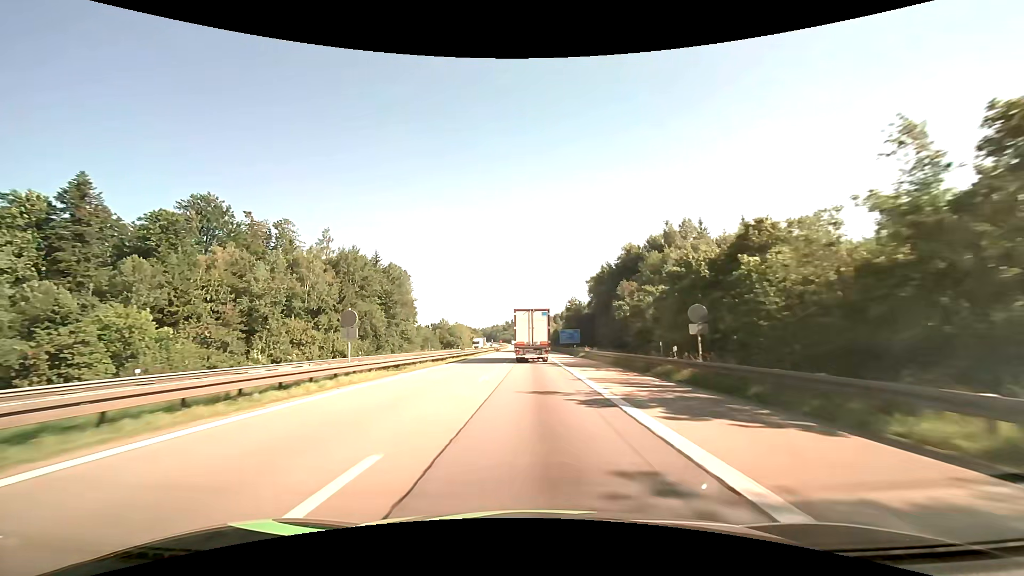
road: motorway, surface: asphalt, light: Day
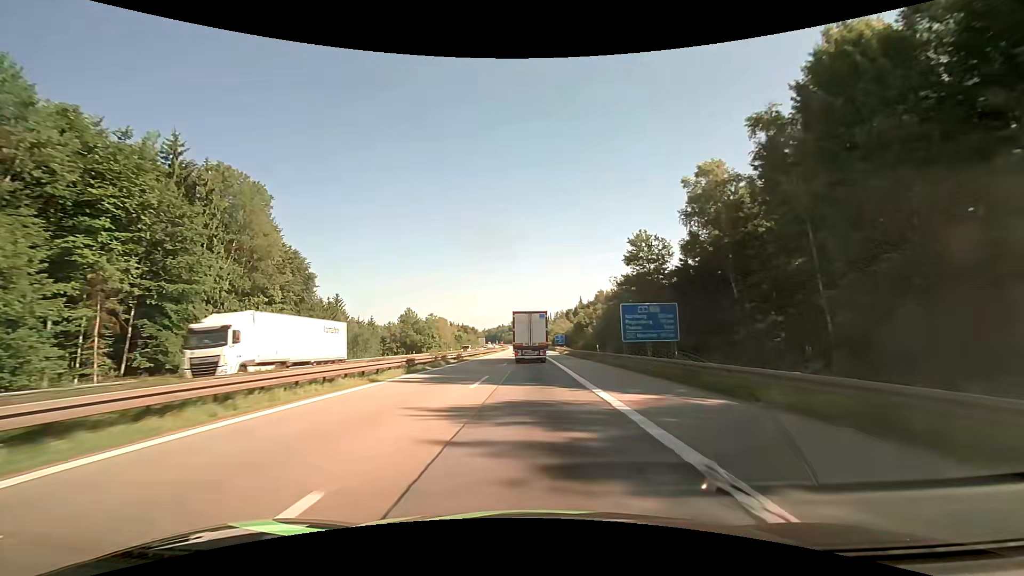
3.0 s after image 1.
(-0.3, +73.6) m; -1°
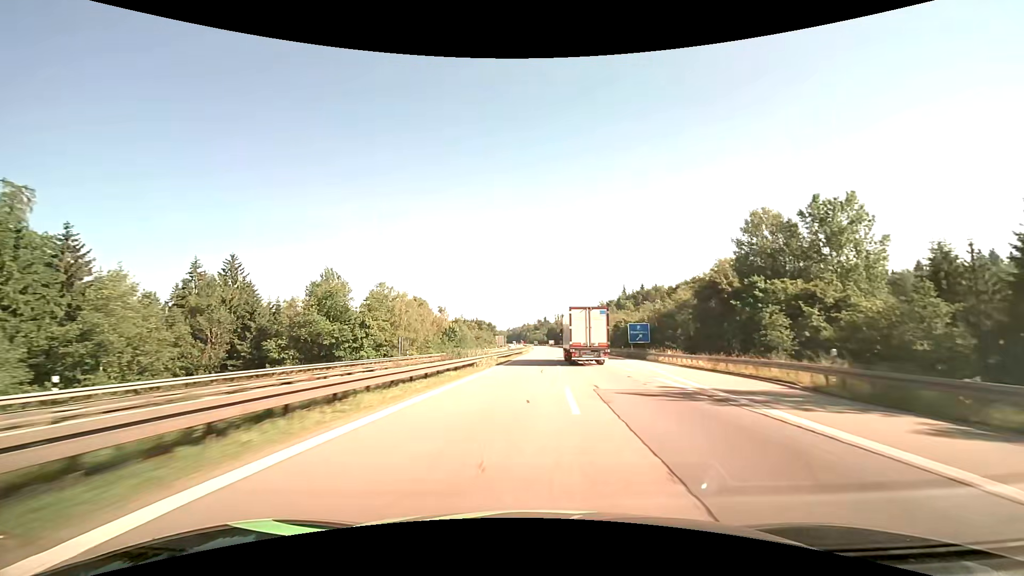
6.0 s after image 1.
(-2.8, +79.2) m; -3°
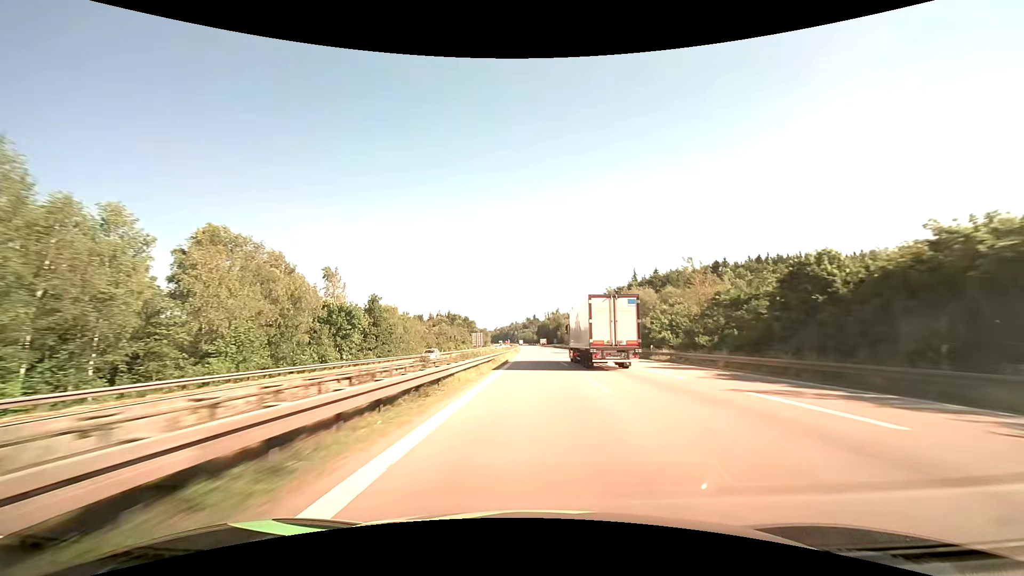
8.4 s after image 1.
(+0.5, +67.5) m; +1°
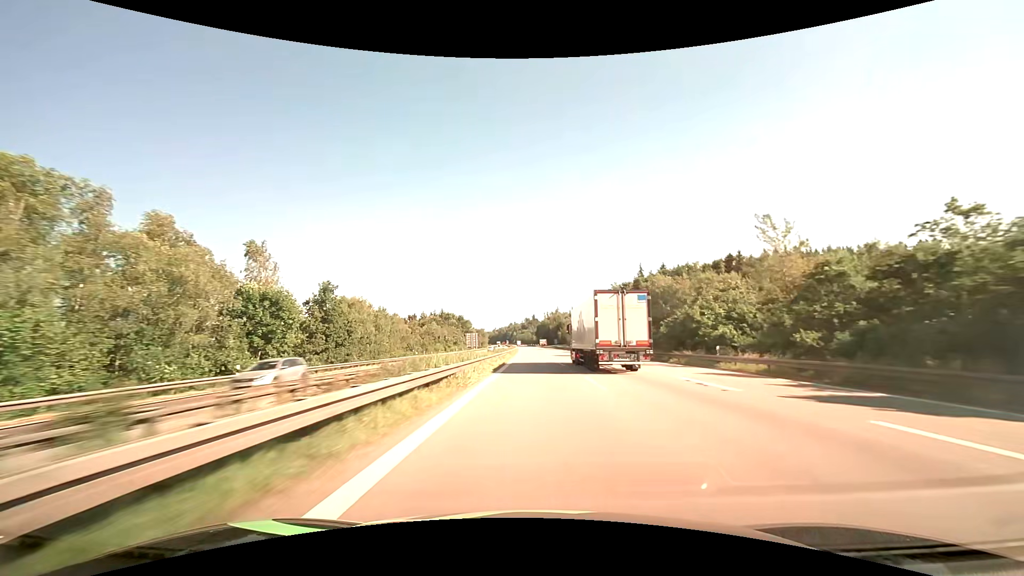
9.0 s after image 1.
(+0.1, +17.5) m; 0°
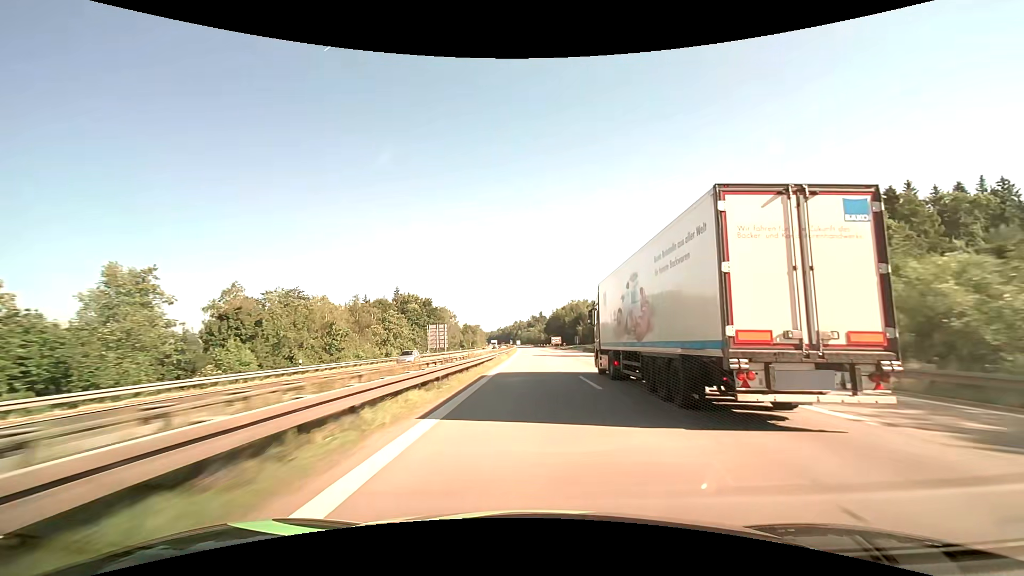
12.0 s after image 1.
(-0.5, +90.5) m; -1°
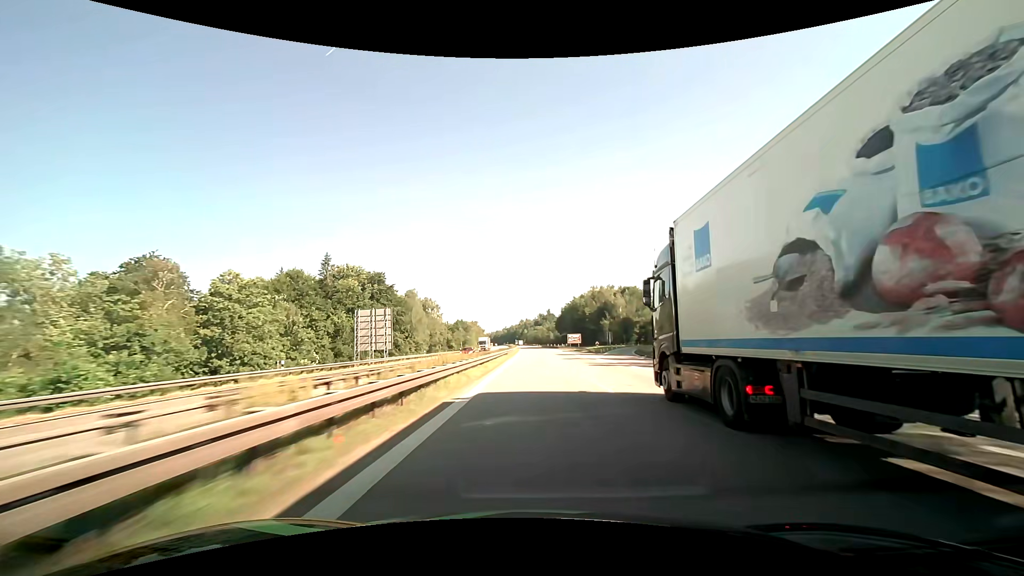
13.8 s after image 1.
(-0.4, +55.8) m; -1°
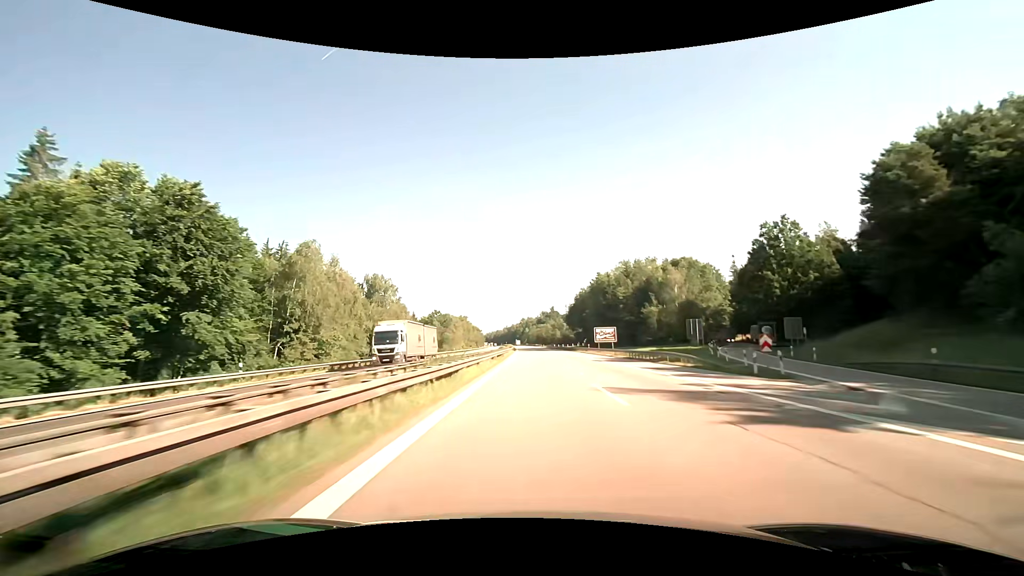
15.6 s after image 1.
(-0.1, +56.3) m; 0°
(0, +10) (0, +20) (0, +30) (0, +40) (0, +50) (0, +60) (-1, +70) (-1, +80) (-1, +90) (-1, +100) m
